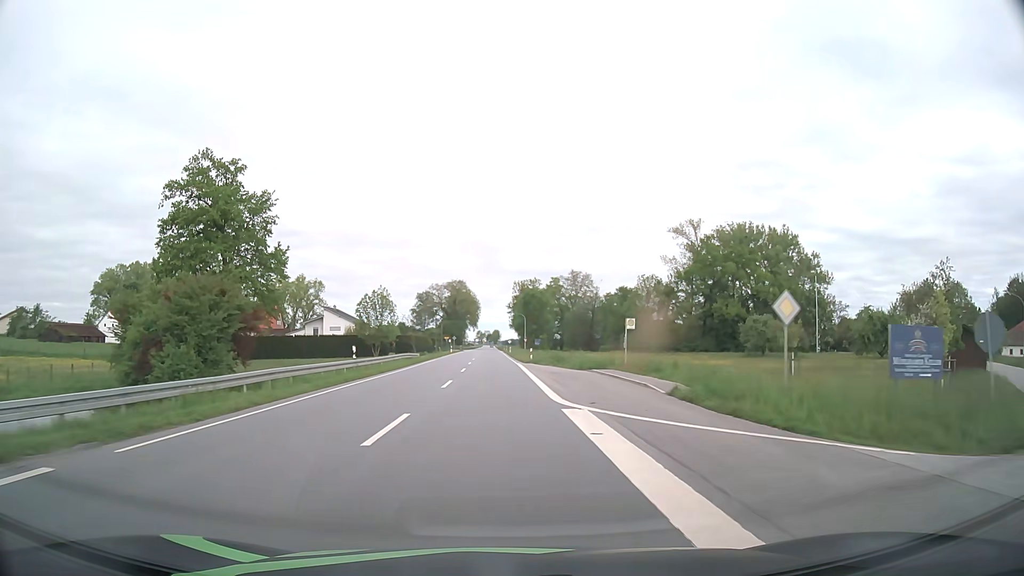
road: primary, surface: asphalt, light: Day
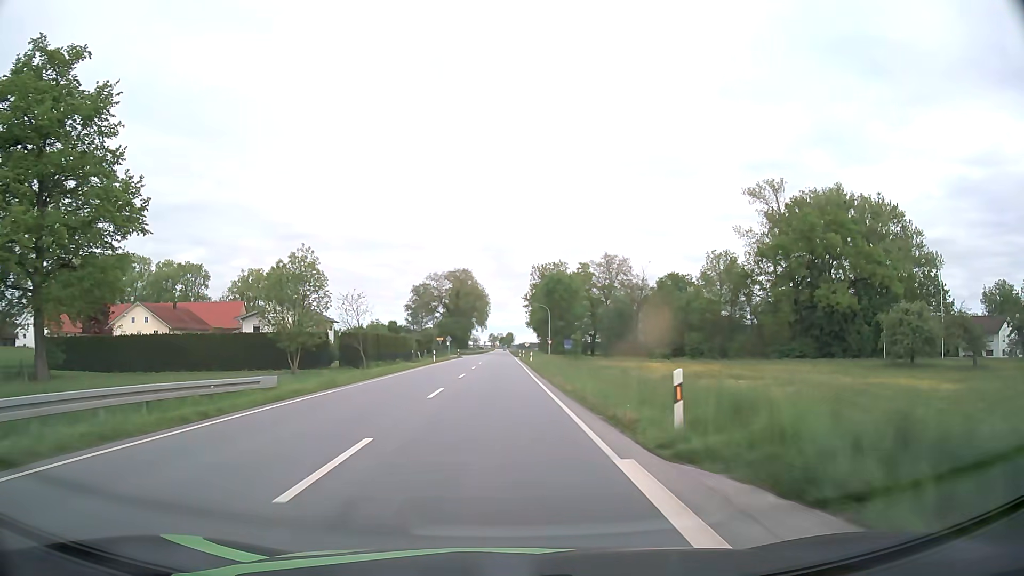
(-0.5, +39.6) m; -1°
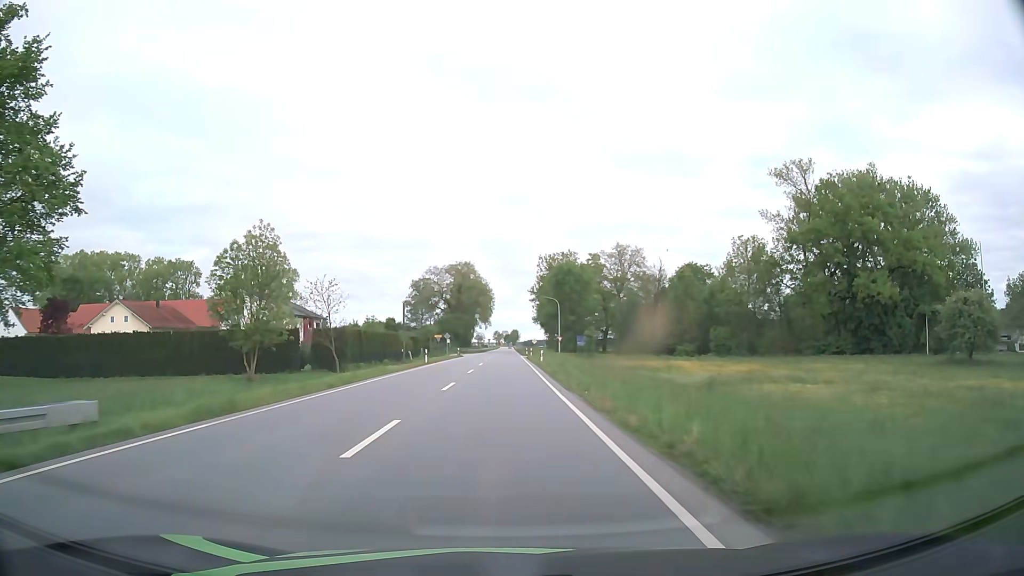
(0.0, +9.8) m; 0°
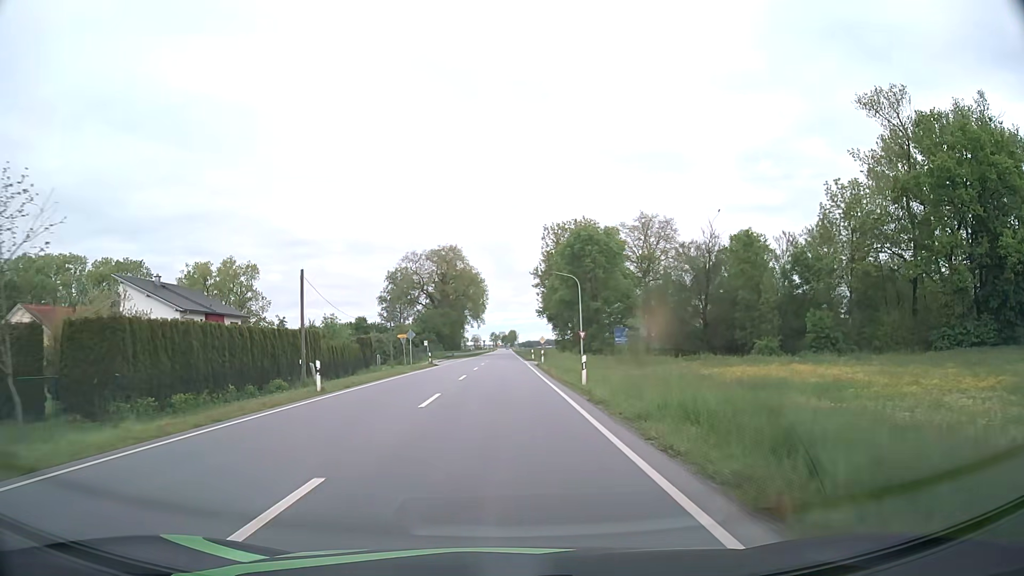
(+0.1, +29.4) m; 0°
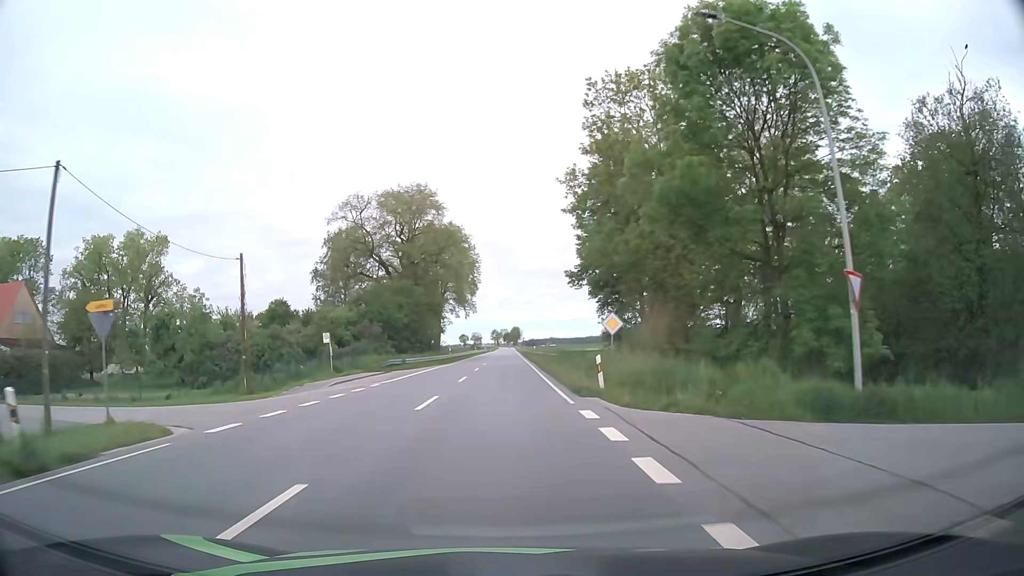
(0.0, +48.5) m; -1°
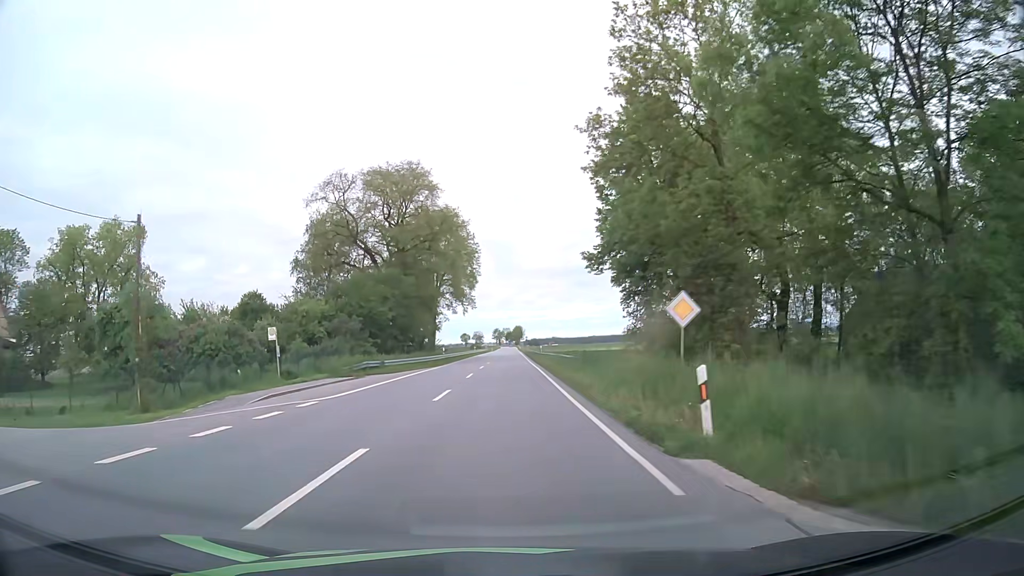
(0.0, +9.7) m; 0°
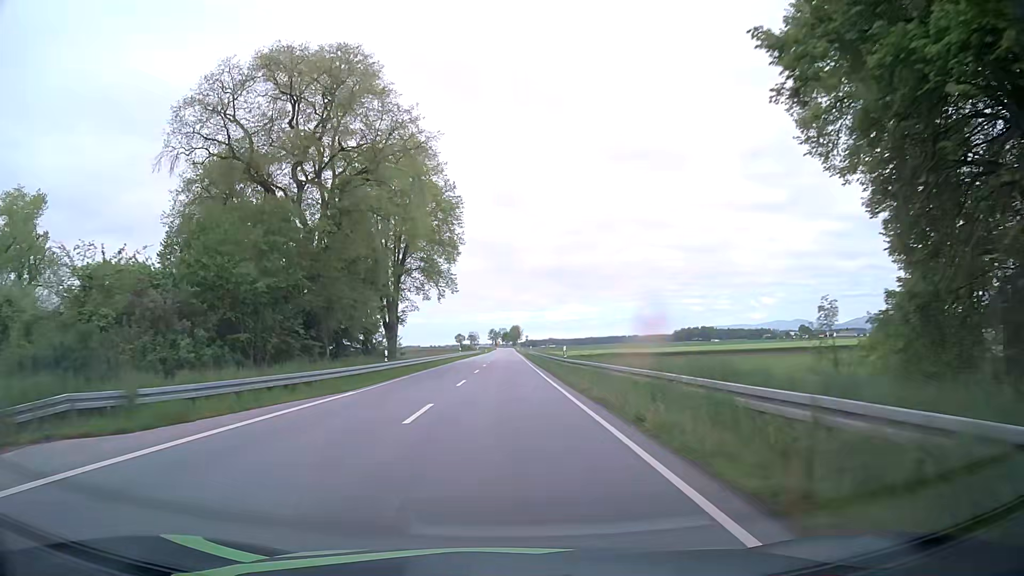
(+0.1, +29.2) m; 0°
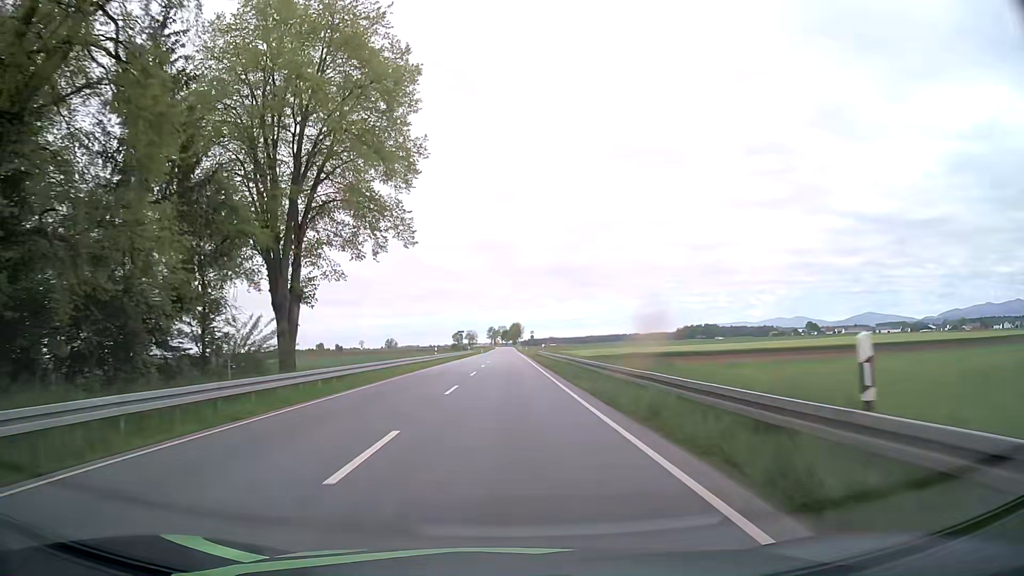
(0.0, +29.5) m; 0°
(0, +10) (0, +20) (0, +30) (0, +40) (0, +50) (0, +60) (0, +70) (0, +80) (0, +90) (0, +100) m
